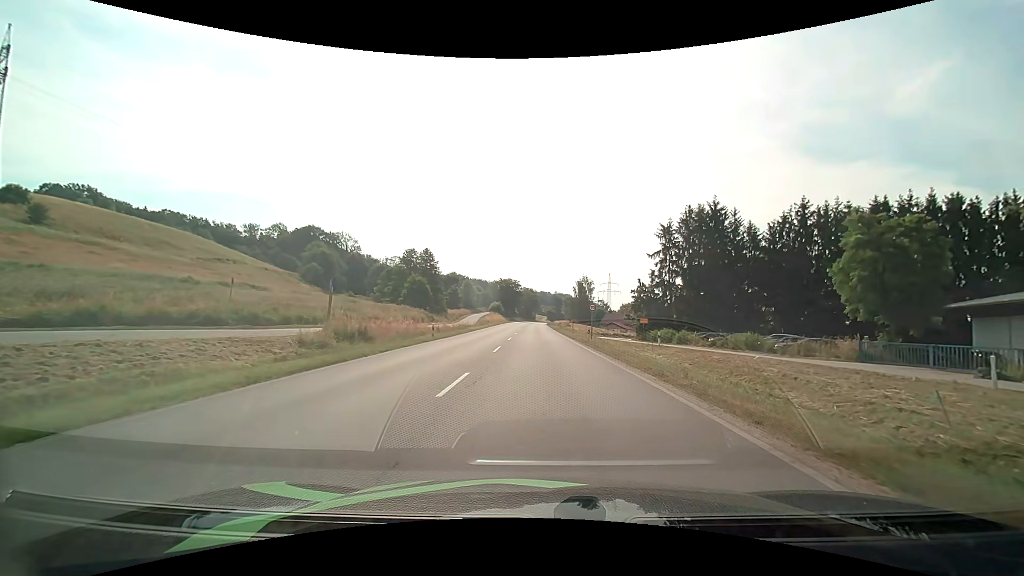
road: primary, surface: asphalt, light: Day
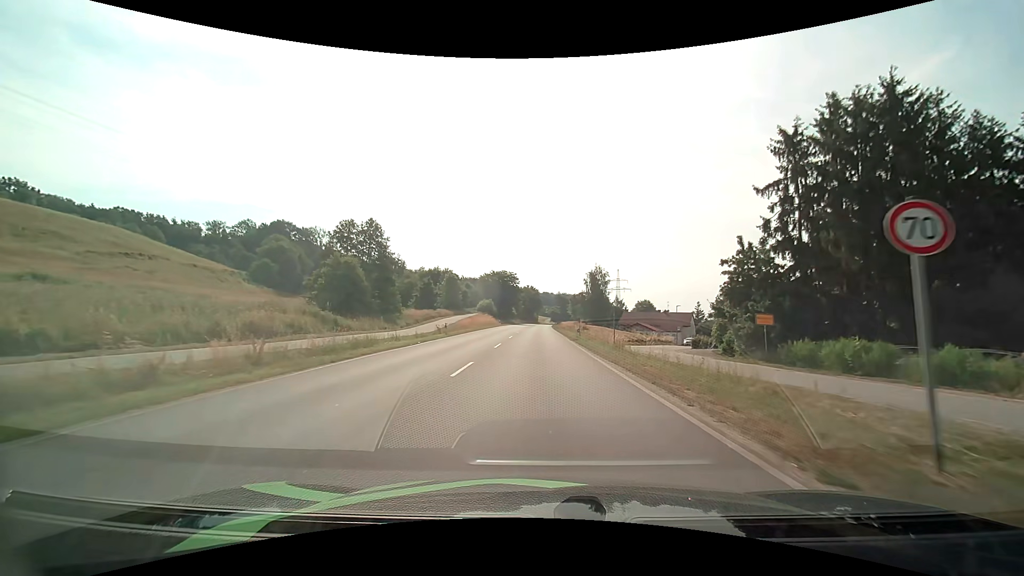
(+0.2, +33.4) m; 0°
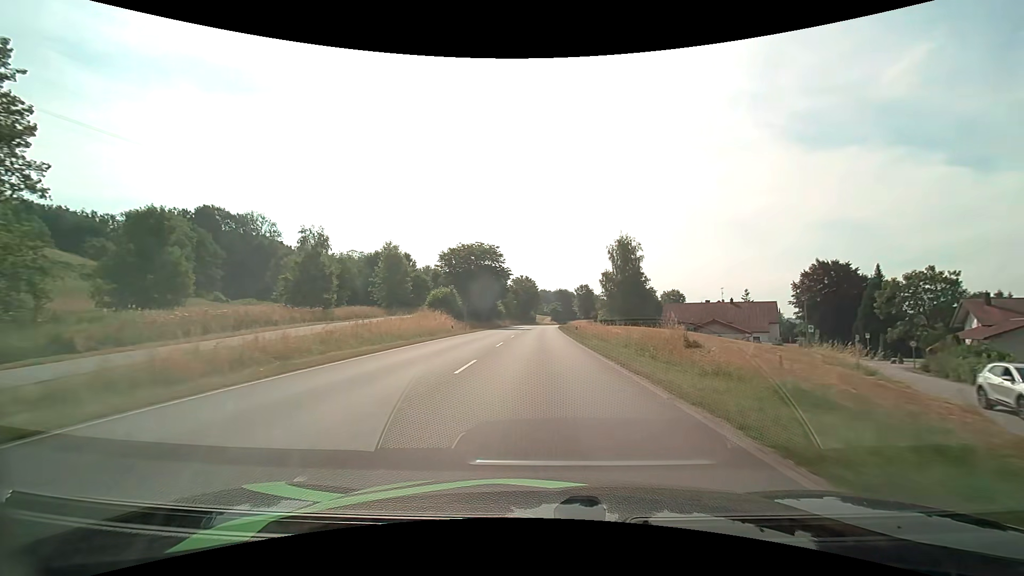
(0.0, +47.9) m; 0°
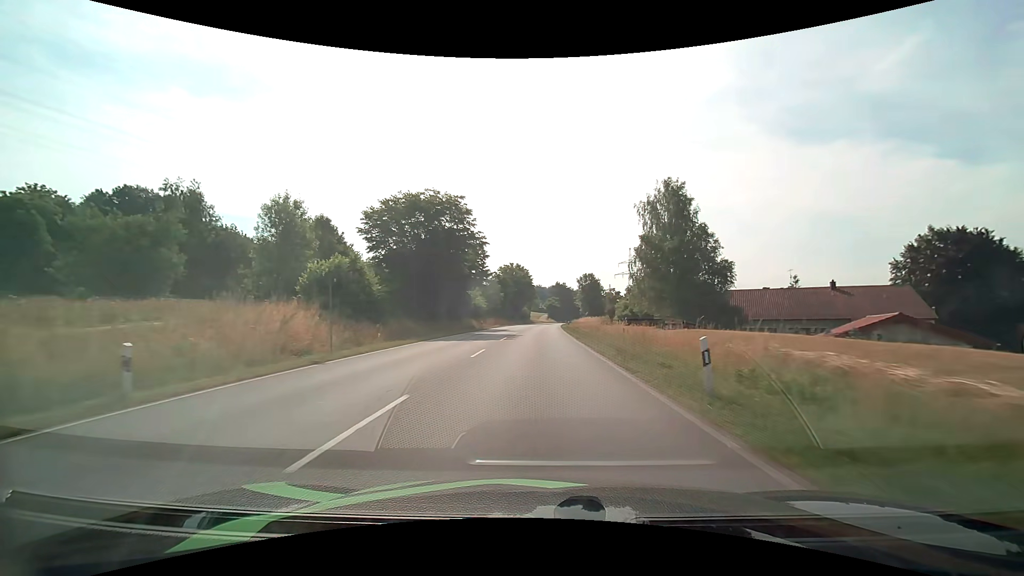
(+0.2, +31.8) m; +1°
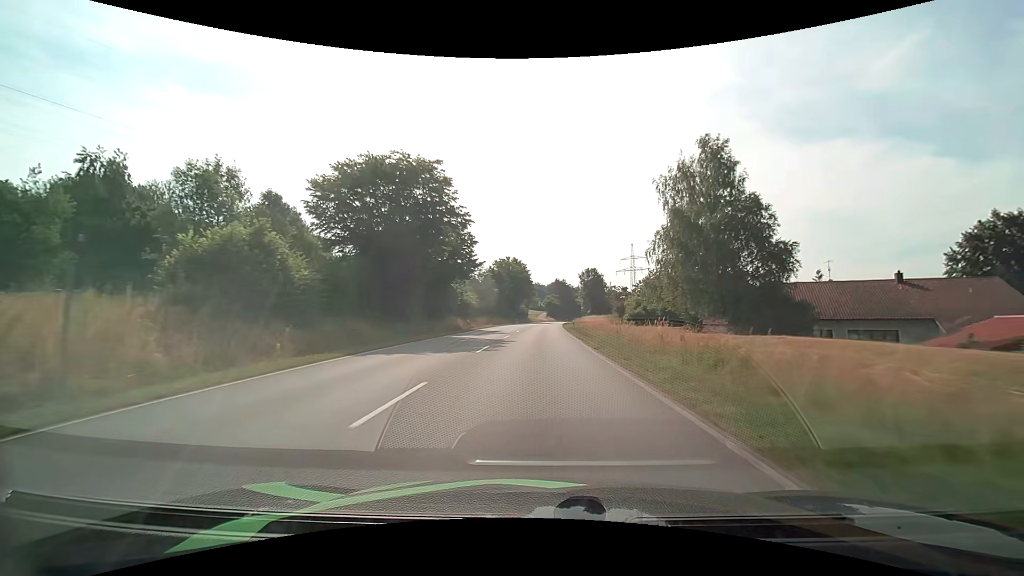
(0.0, +10.4) m; 0°
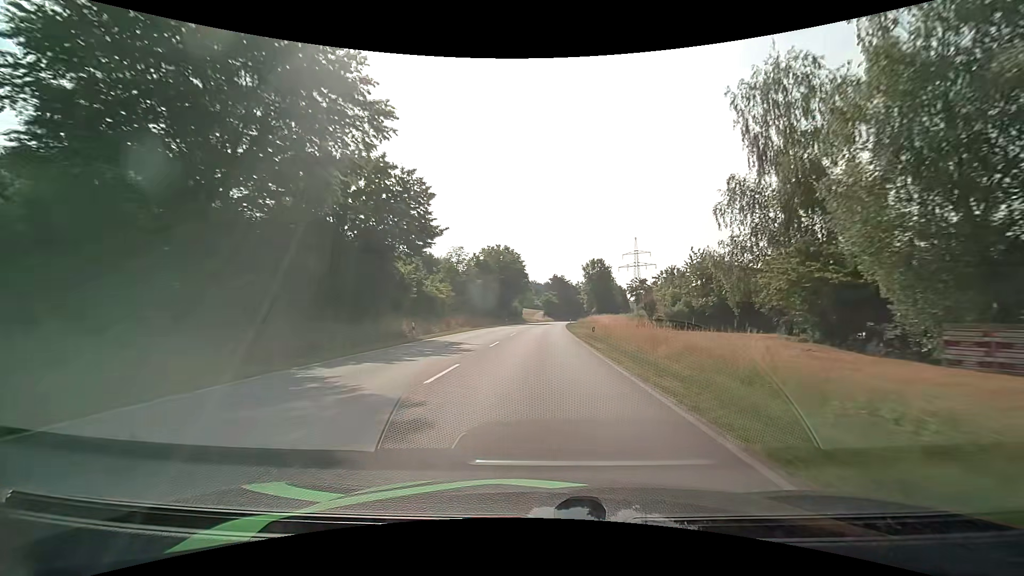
(+0.1, +19.9) m; +1°
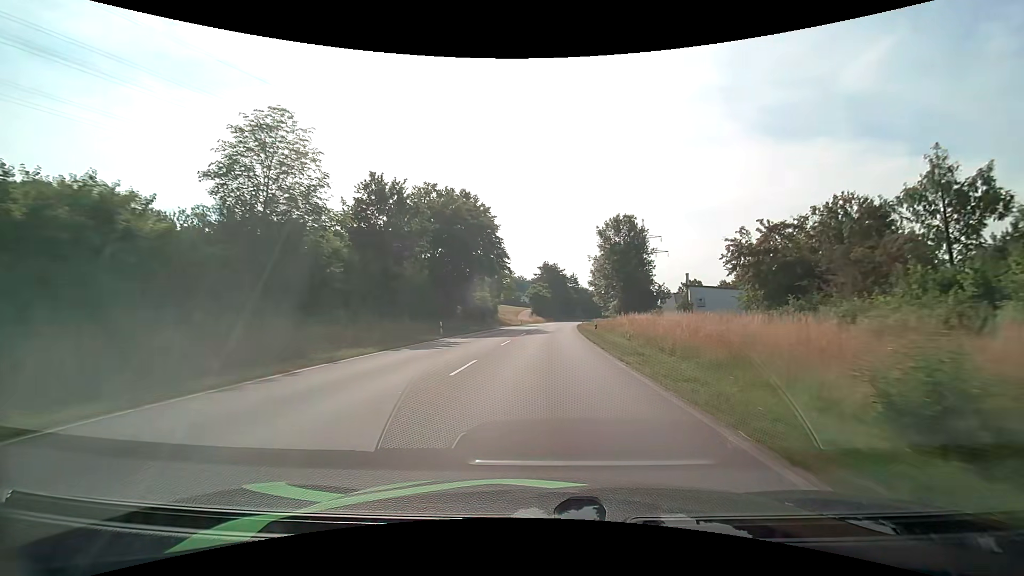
(+0.4, +45.9) m; +1°
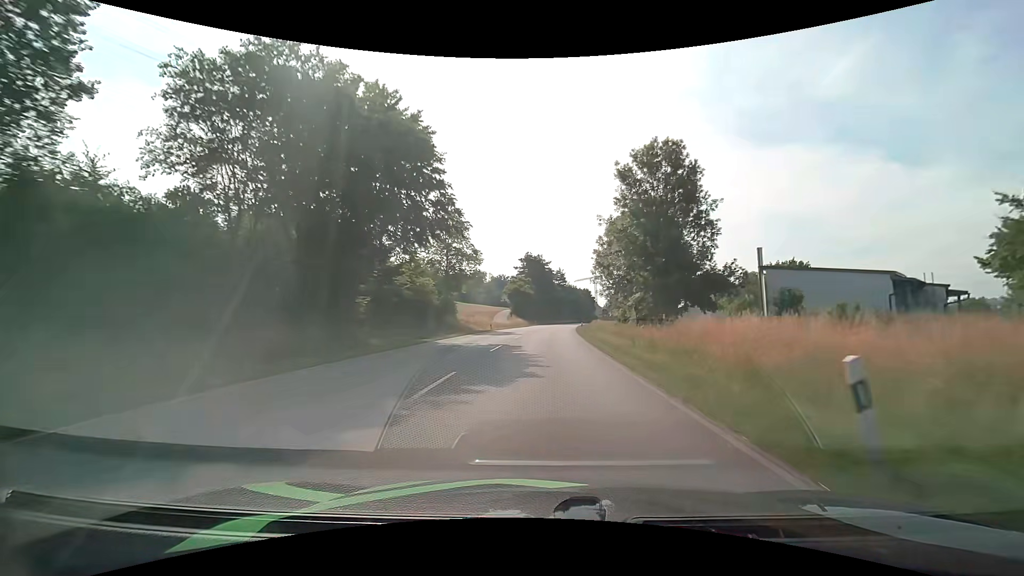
(+0.5, +27.0) m; +2°
(0, +10) (0, +20) (+1, +30) (+1, +40) (+2, +50) (+2, +60) (+3, +70) (+4, +80) (+5, +90) (+6, +100) m
